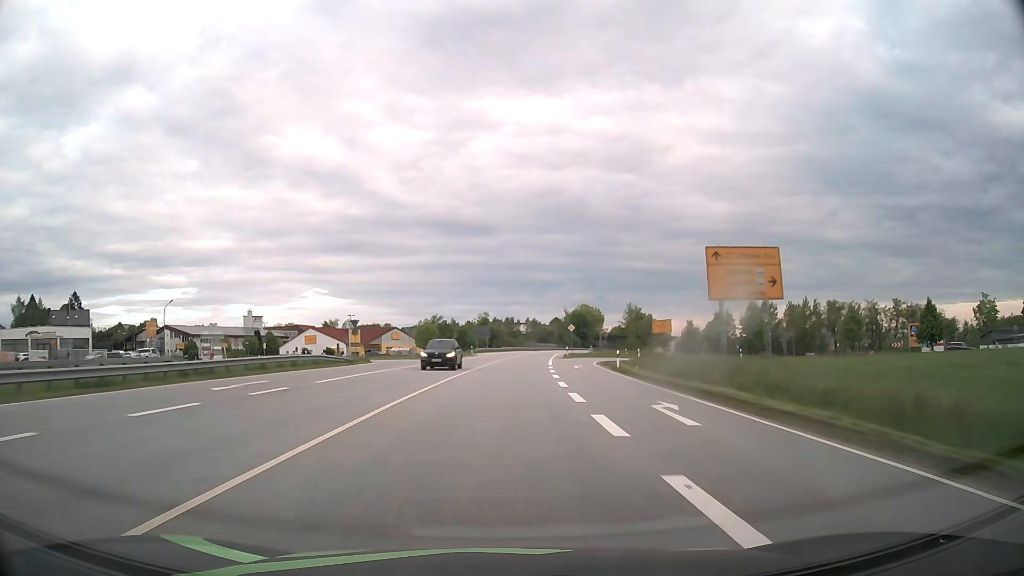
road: primary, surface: asphalt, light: Day
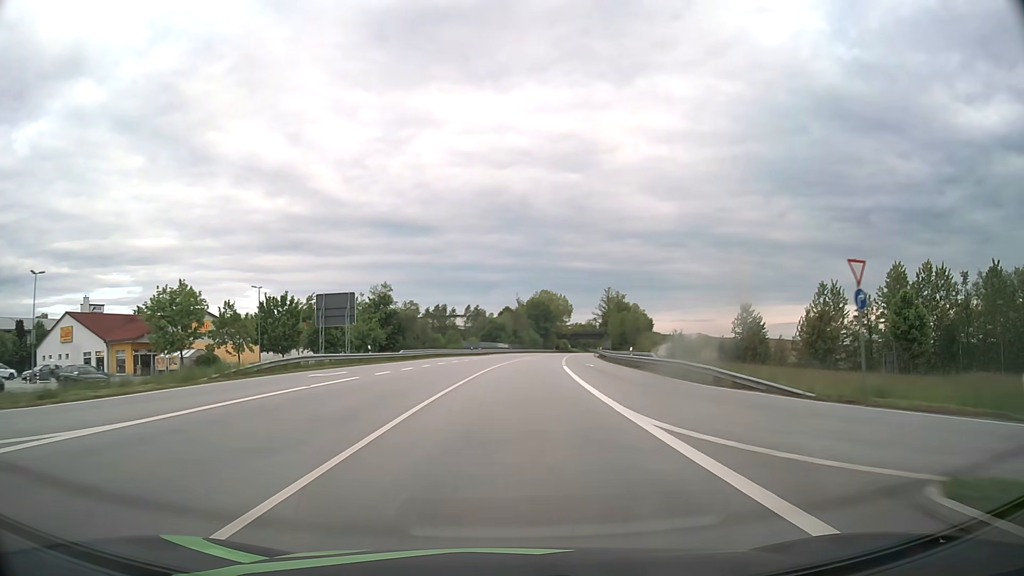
(+3.3, +78.9) m; +5°
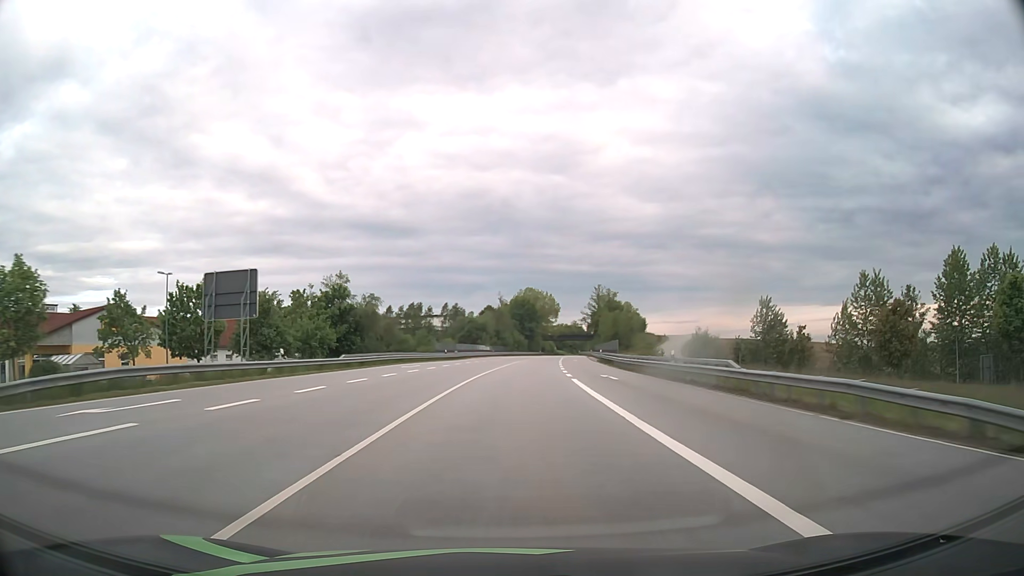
(+0.2, +15.8) m; +2°
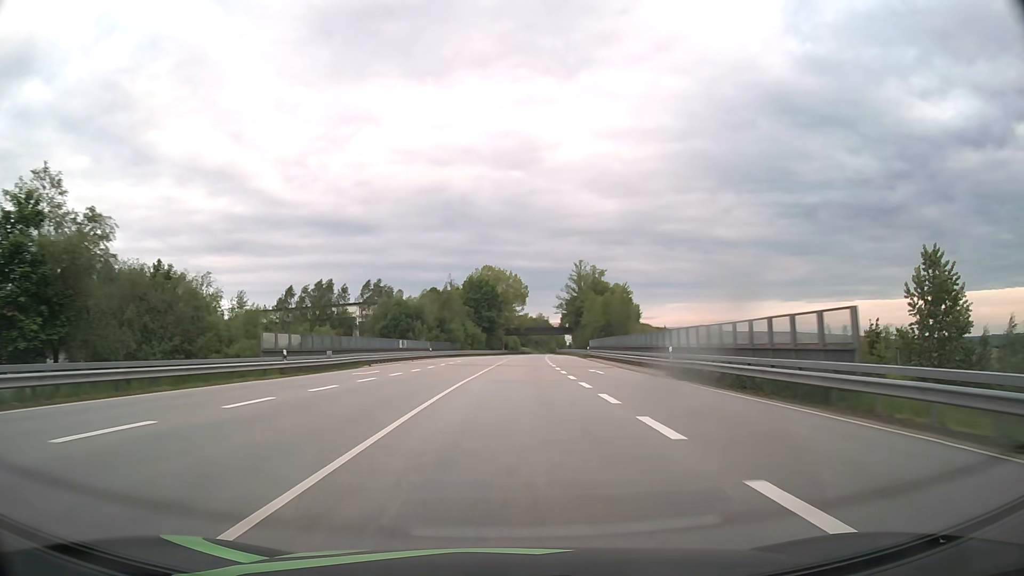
(+1.4, +47.4) m; +3°
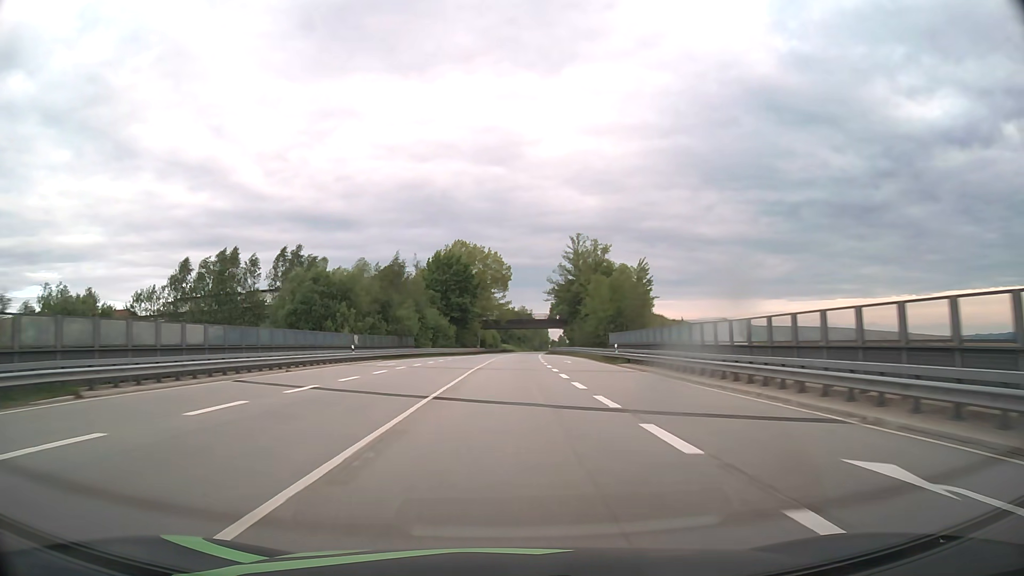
(+0.5, +31.7) m; +2°
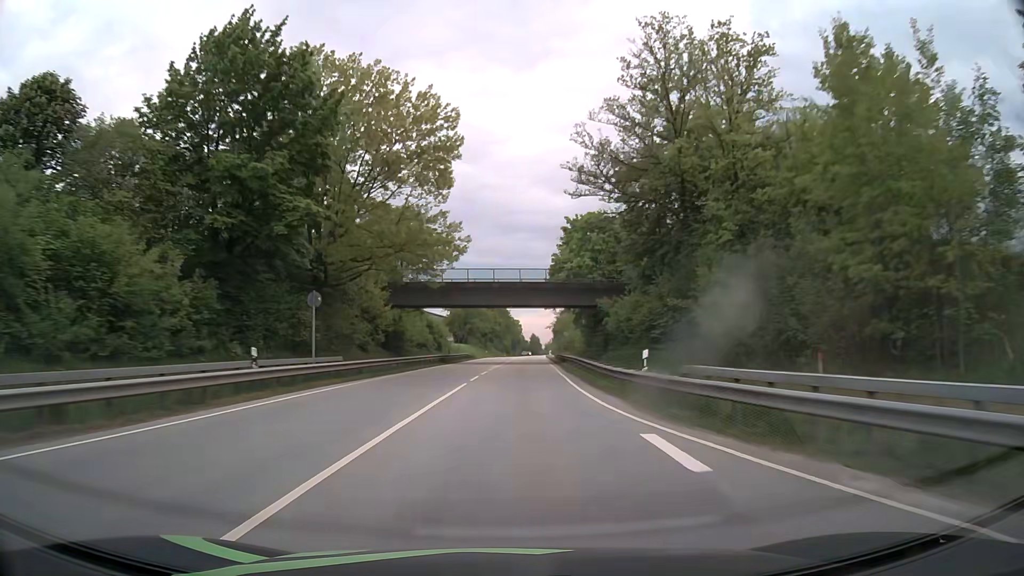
(+1.7, +79.3) m; +3°
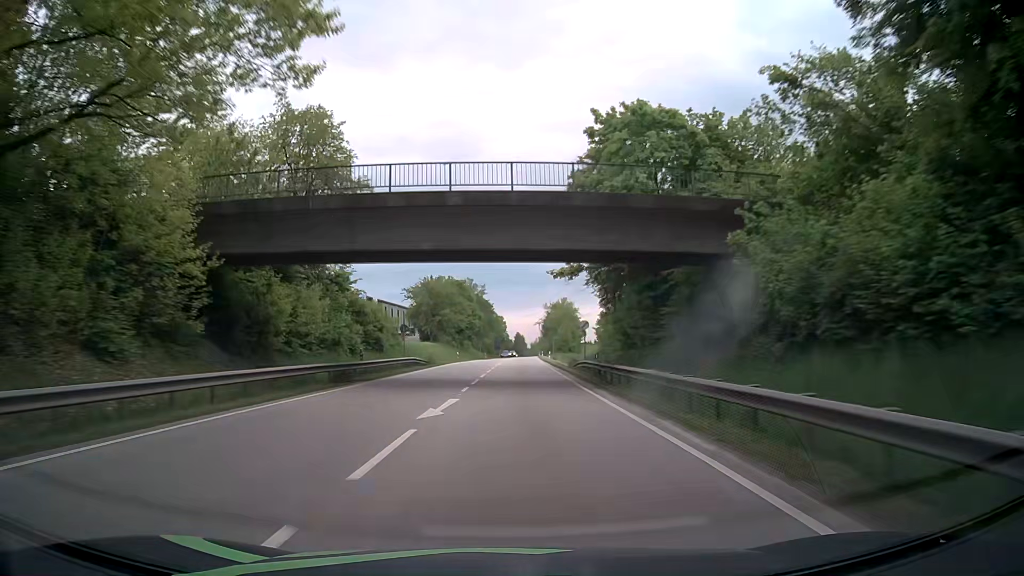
(+0.4, +31.8) m; +1°
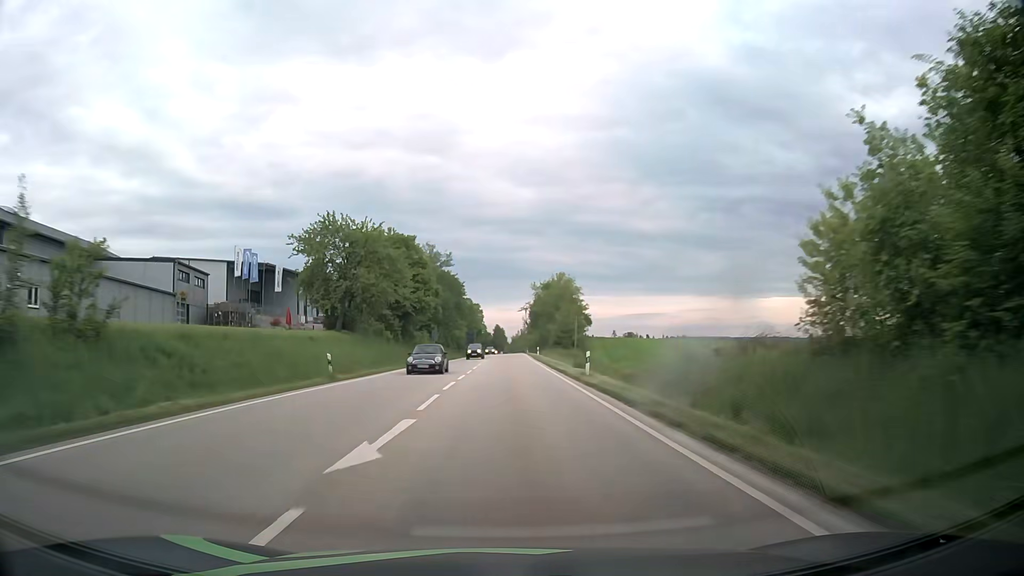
(+1.0, +47.6) m; +3°
(0, +10) (0, +20) (0, +30) (0, +40) (0, +50) (0, +60) (0, +70) (0, +80) (0, +90) (0, +100) m
